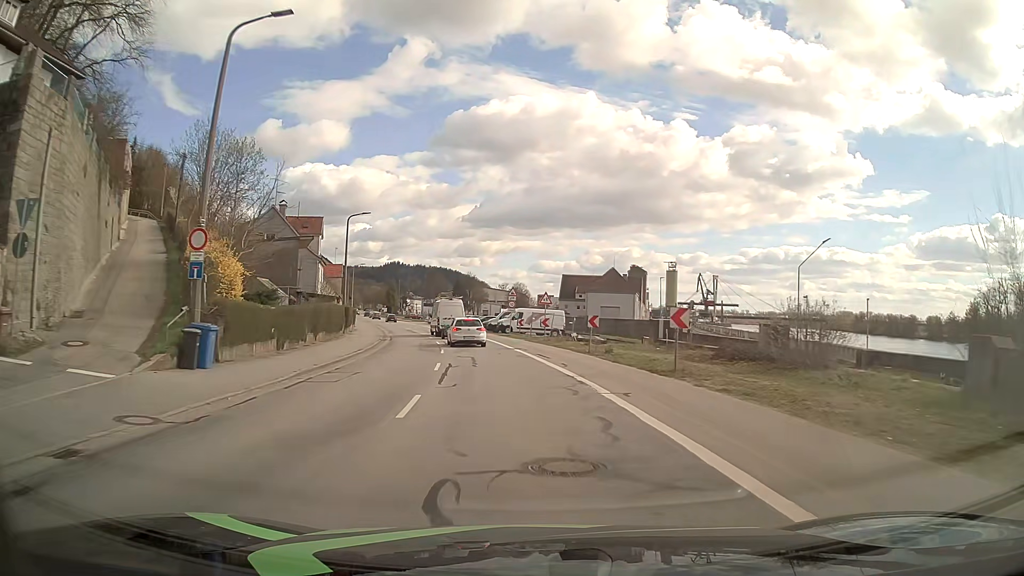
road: secondary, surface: asphalt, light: Day
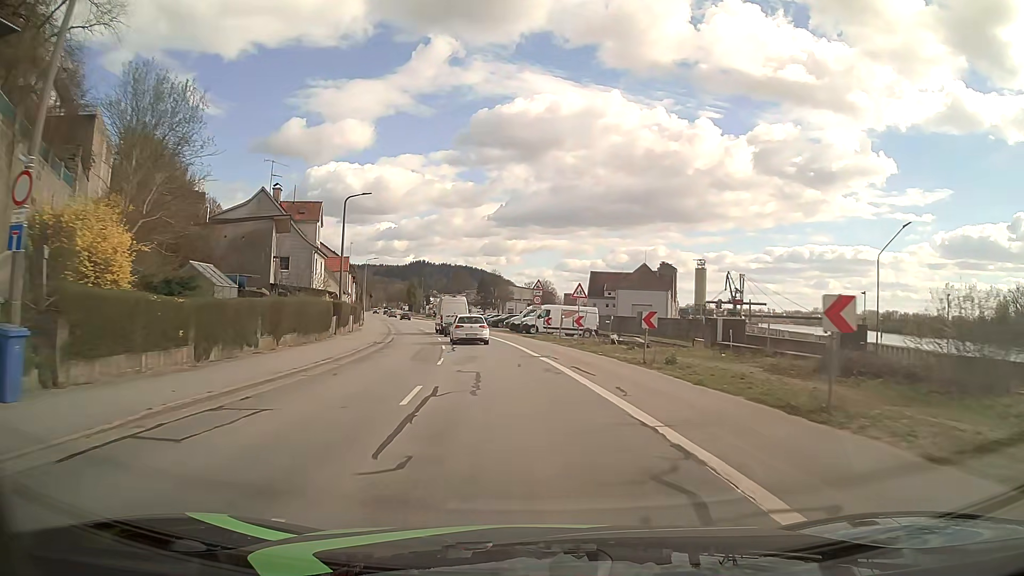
(-0.2, +7.9) m; -2°
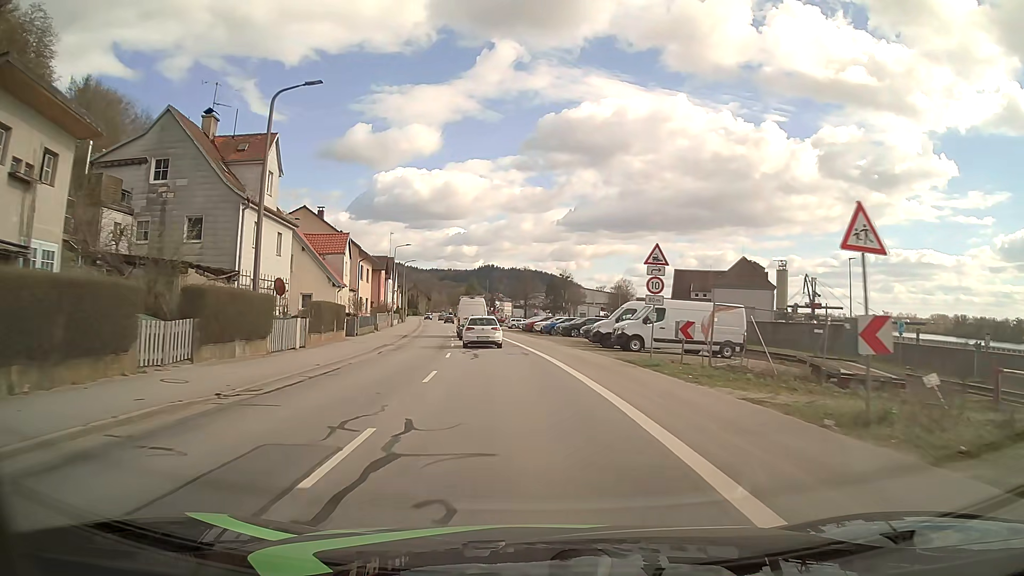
(-1.4, +23.4) m; -6°
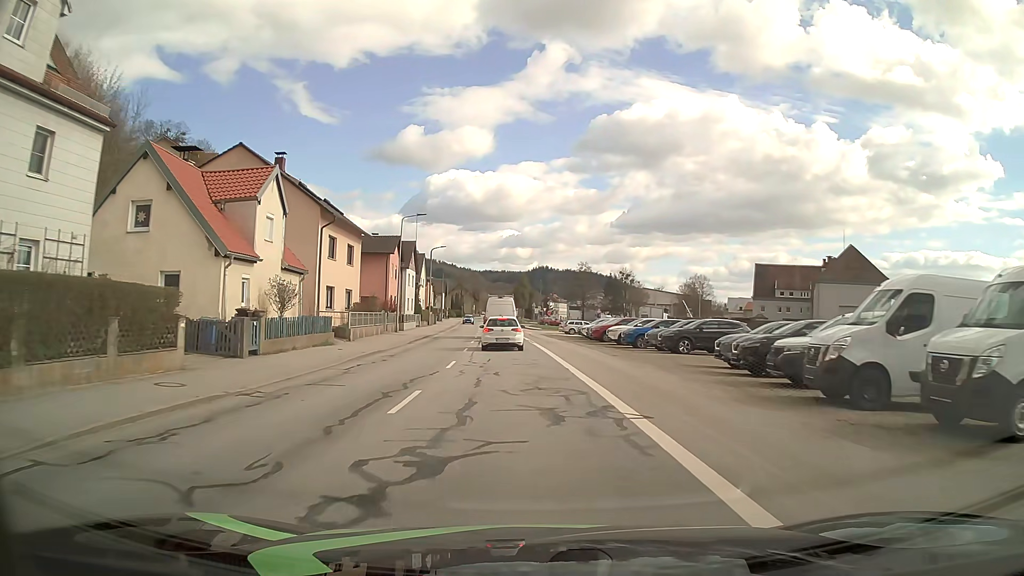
(-1.0, +22.6) m; -5°
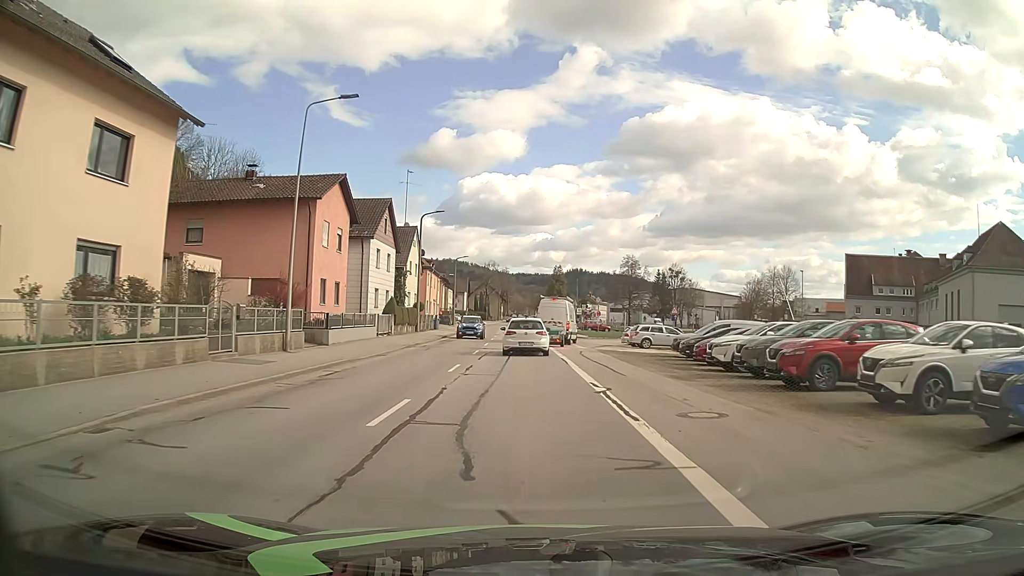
(-0.8, +28.3) m; -3°
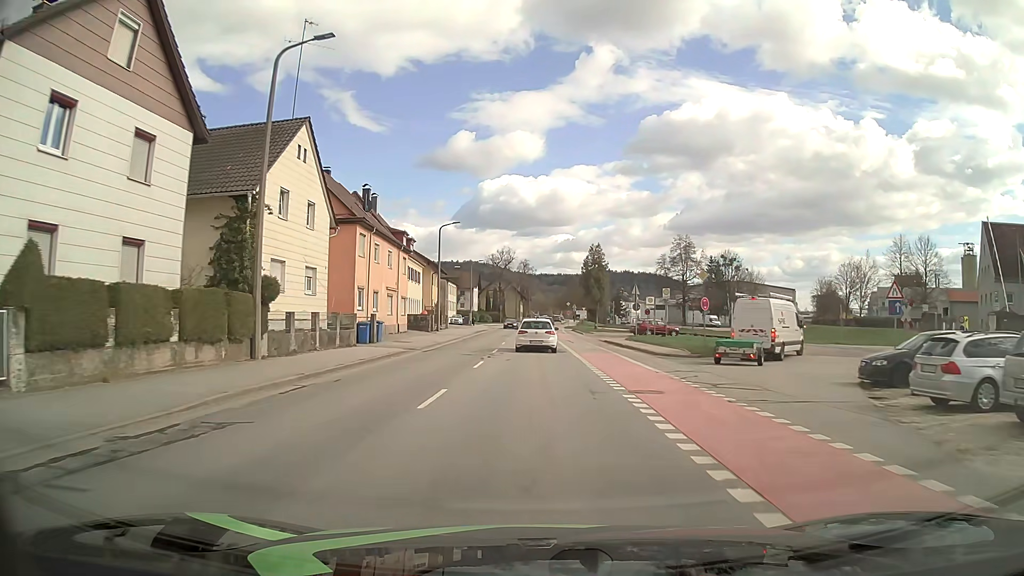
(-0.6, +34.6) m; -2°
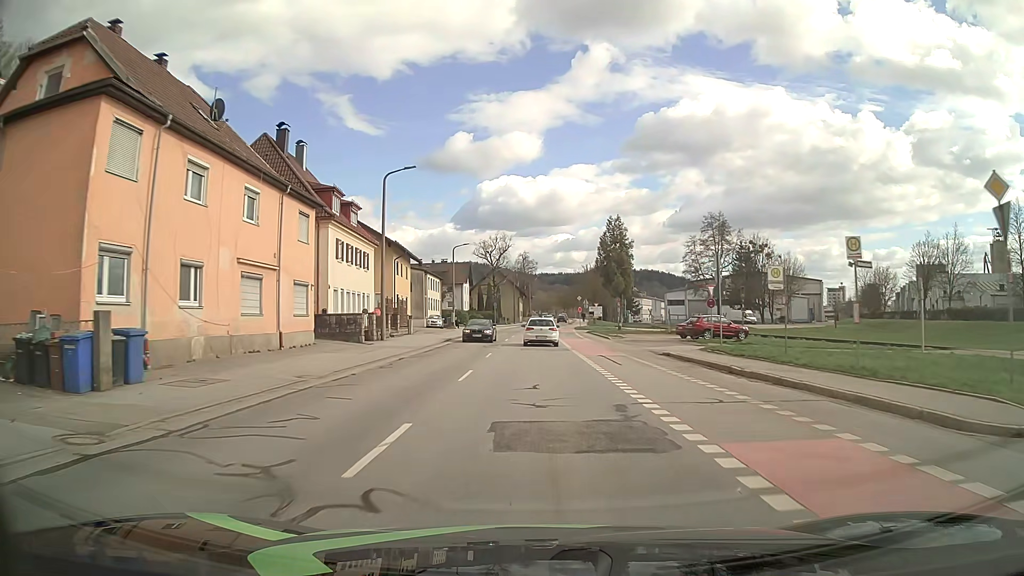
(-0.1, +22.4) m; 0°
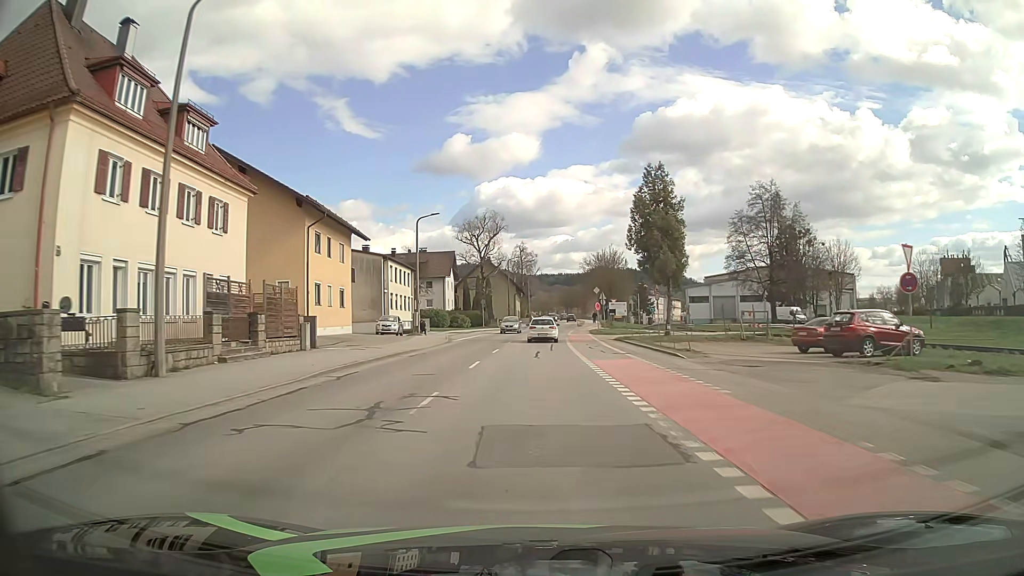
(-0.1, +23.0) m; 0°
